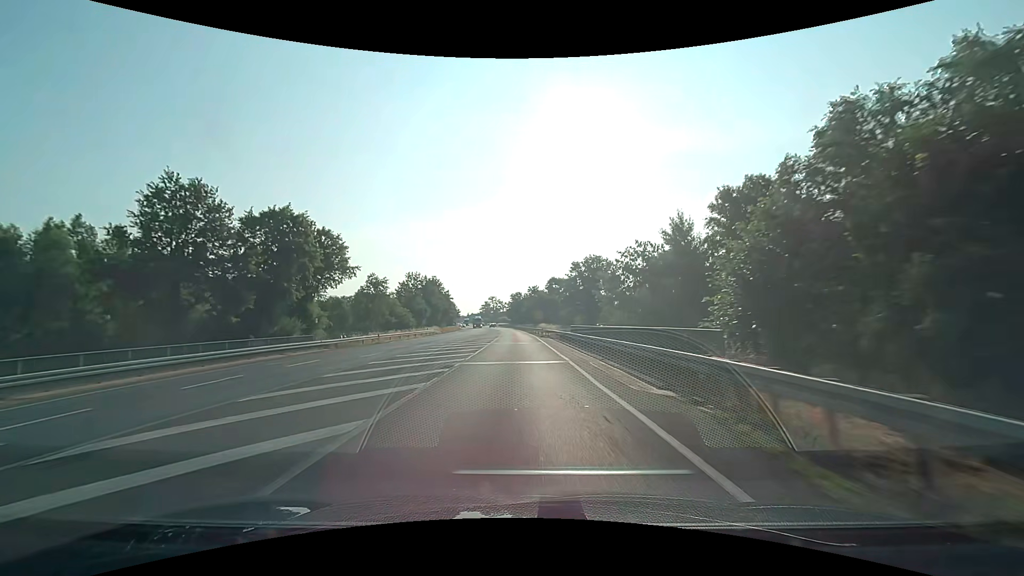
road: primary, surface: asphalt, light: Day
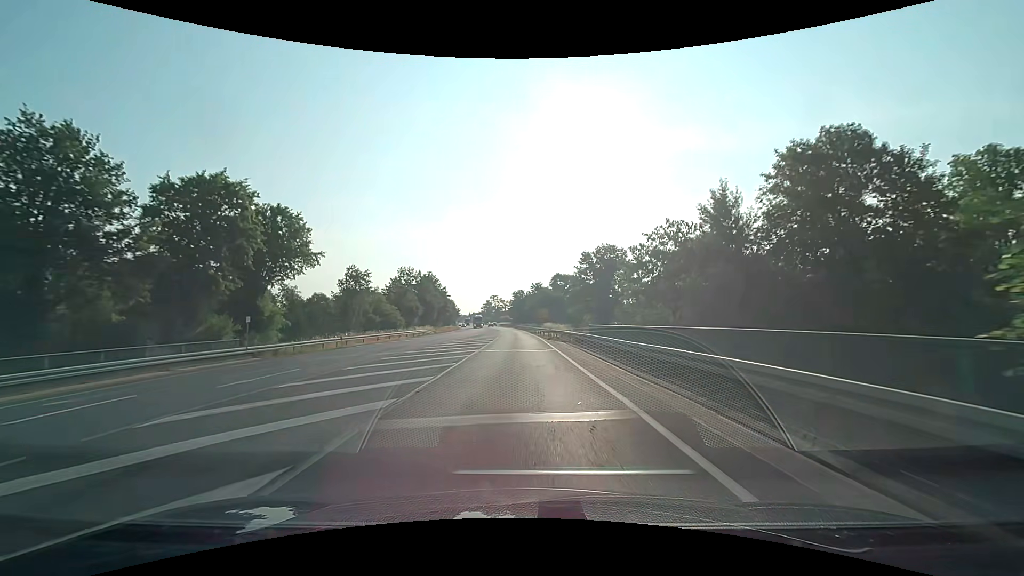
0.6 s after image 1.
(0.0, +10.8) m; 0°
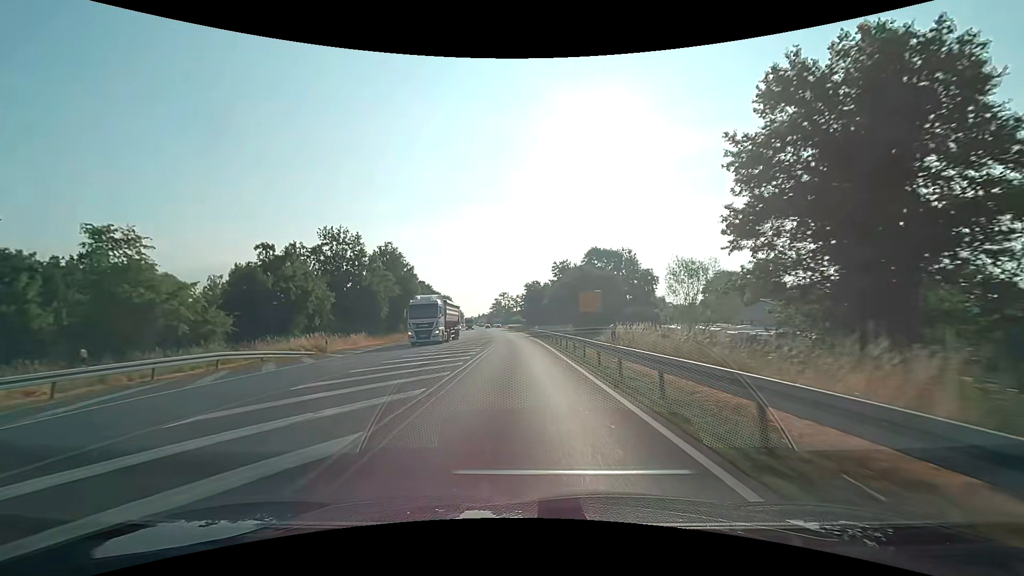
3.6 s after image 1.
(-0.6, +53.6) m; -2°
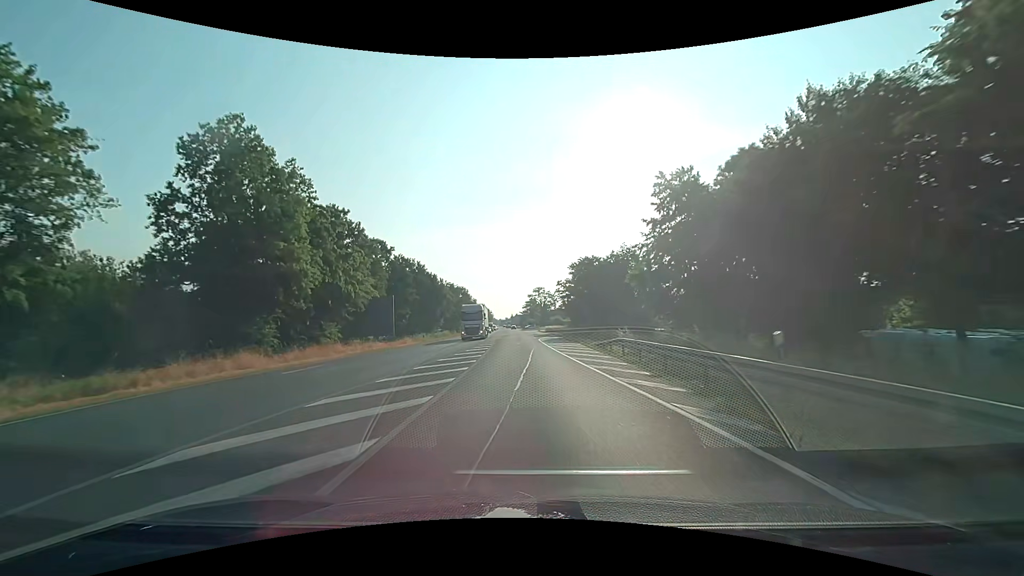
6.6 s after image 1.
(-1.8, +53.6) m; -4°
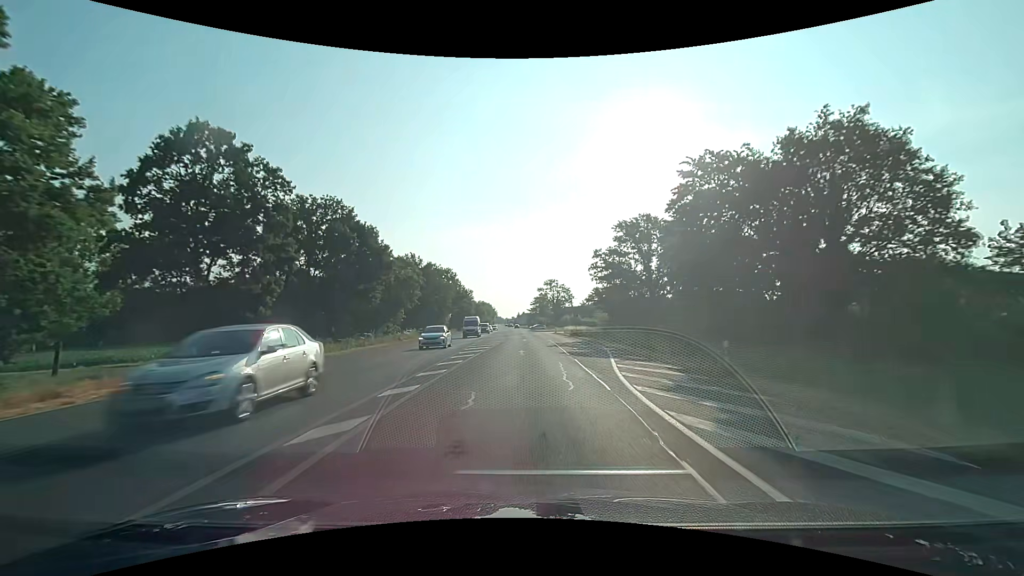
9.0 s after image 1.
(-0.5, +42.9) m; -1°
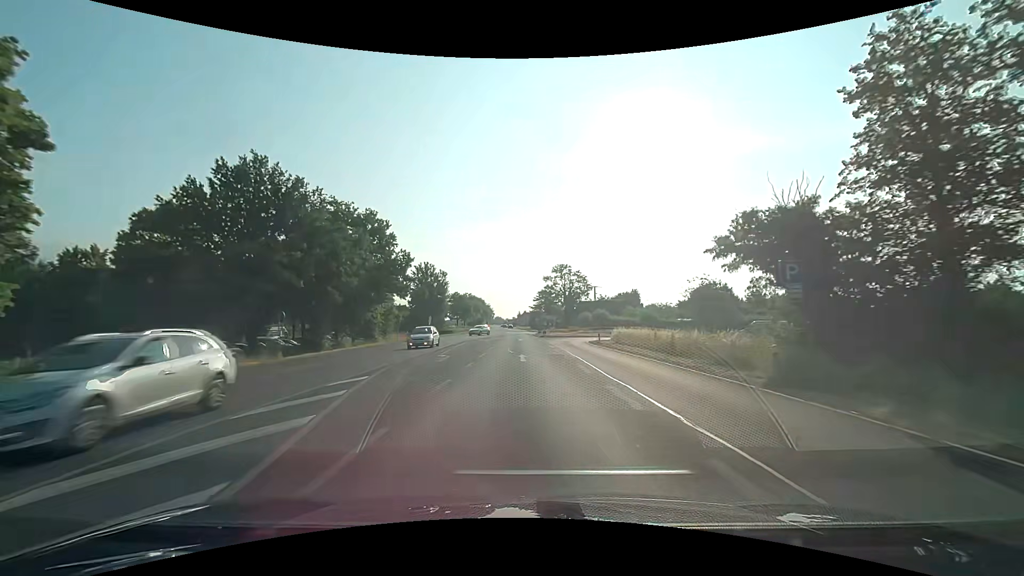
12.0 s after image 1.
(0.0, +53.6) m; 0°
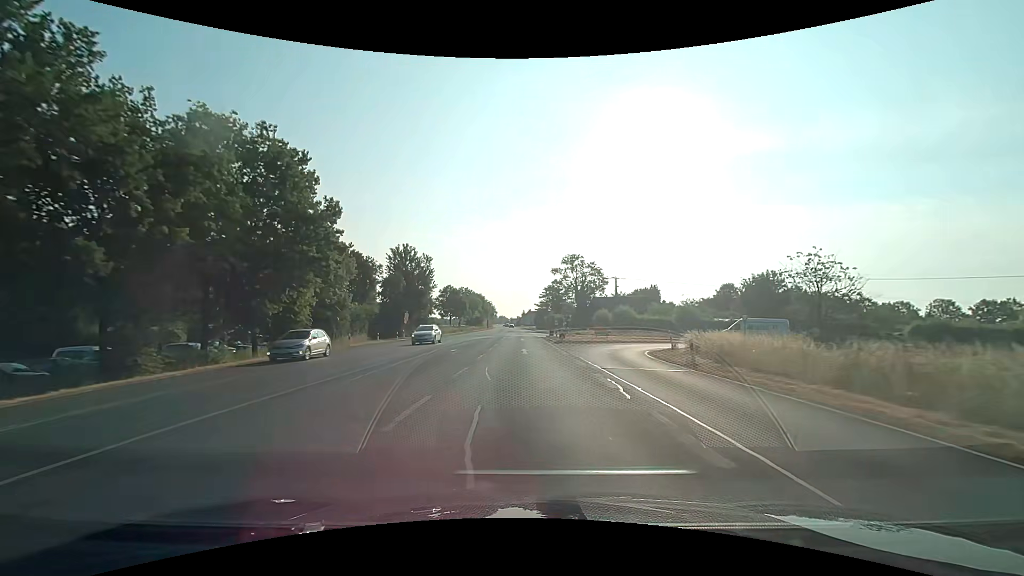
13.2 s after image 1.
(-0.2, +21.5) m; -1°
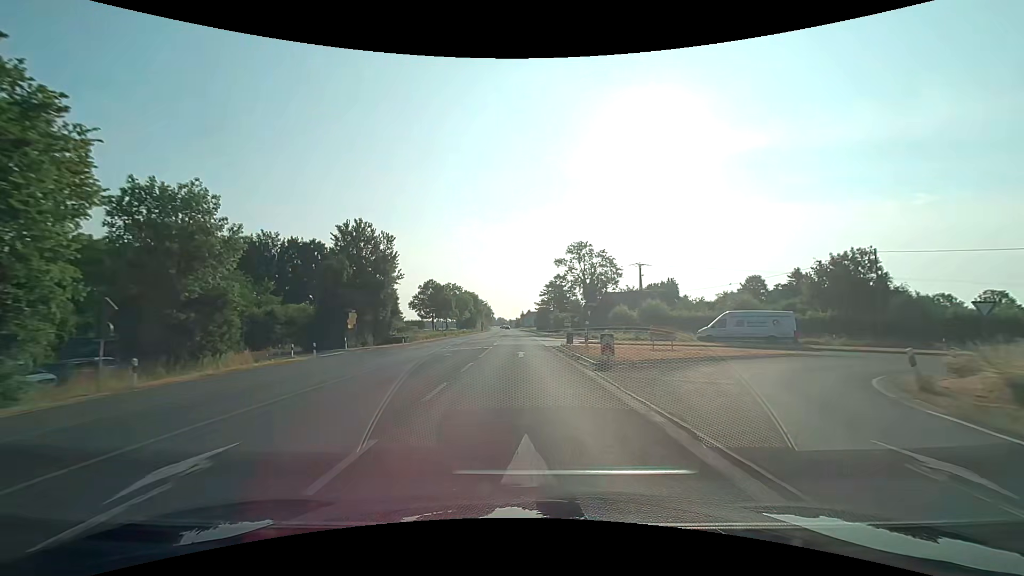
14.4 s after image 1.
(0.0, +21.4) m; 0°
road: tertiary_link
(0, +10) (0, +20) (0, +30) (0, +40) (0, +50) (-1, +60) (-1, +70) (-1, +80) (-2, +90) (-2, +100) m
